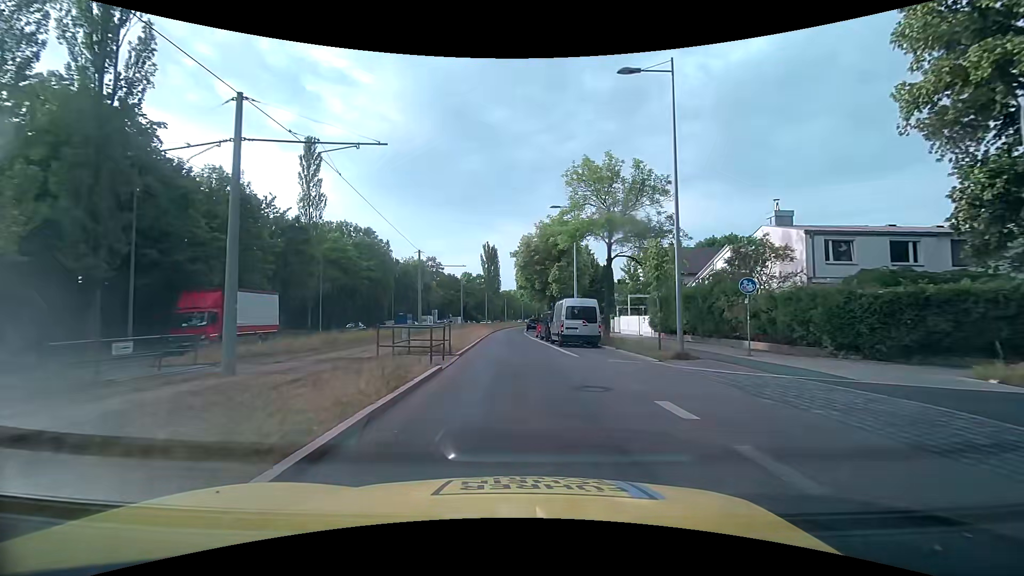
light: Day
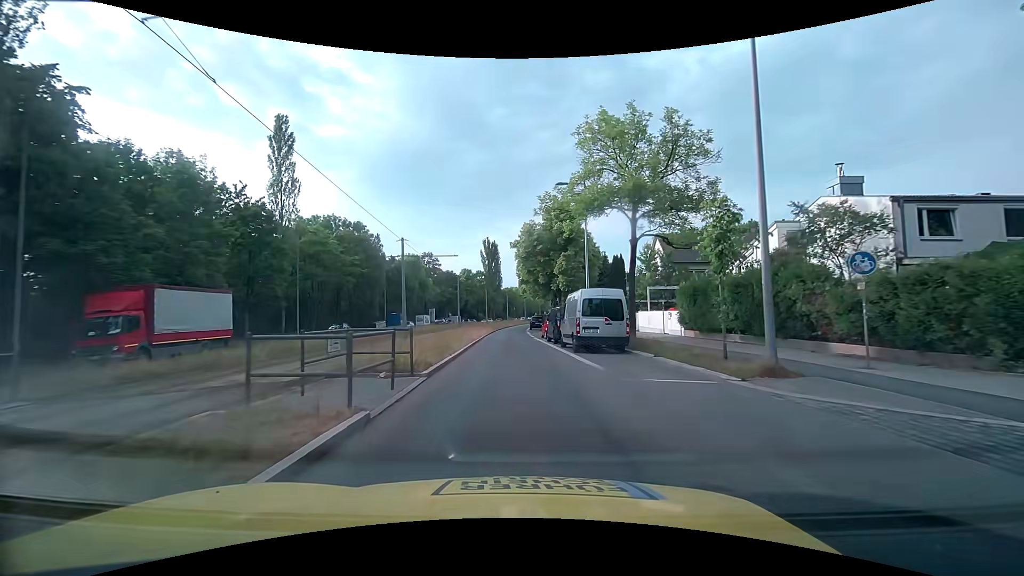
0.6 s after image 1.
(+0.1, +6.2) m; 0°
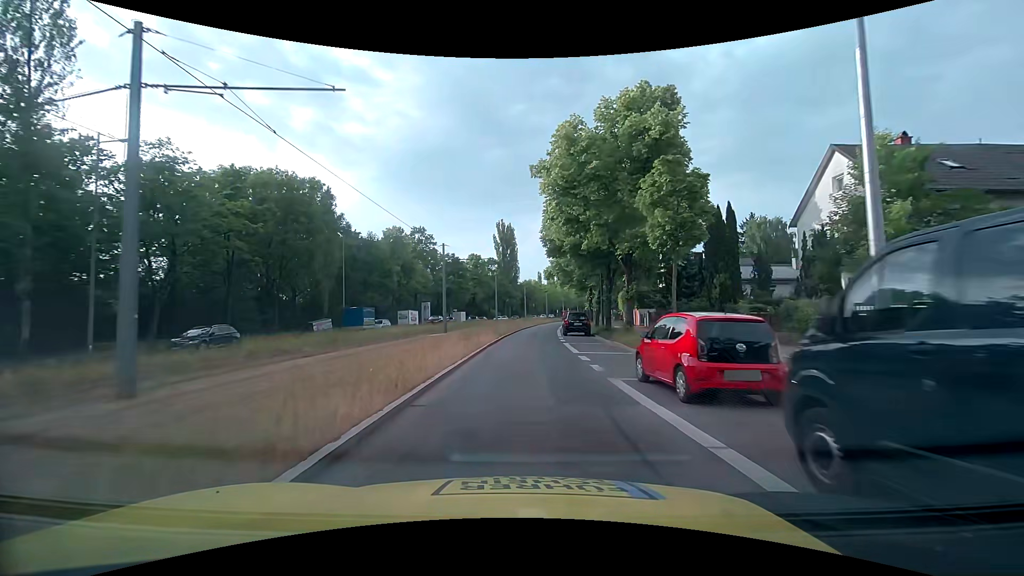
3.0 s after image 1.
(-0.7, +25.8) m; -2°
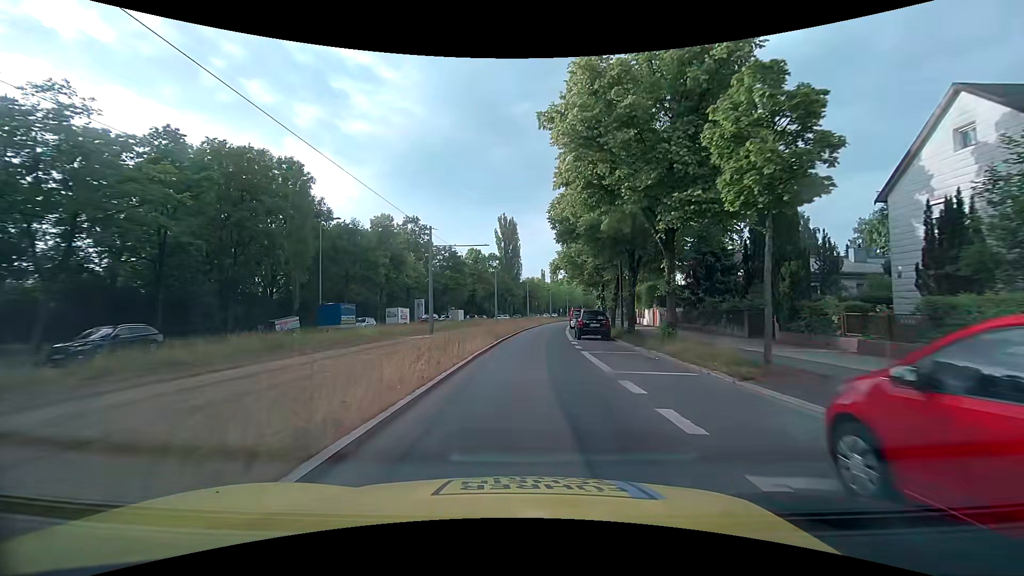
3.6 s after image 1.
(-0.1, +6.8) m; -1°
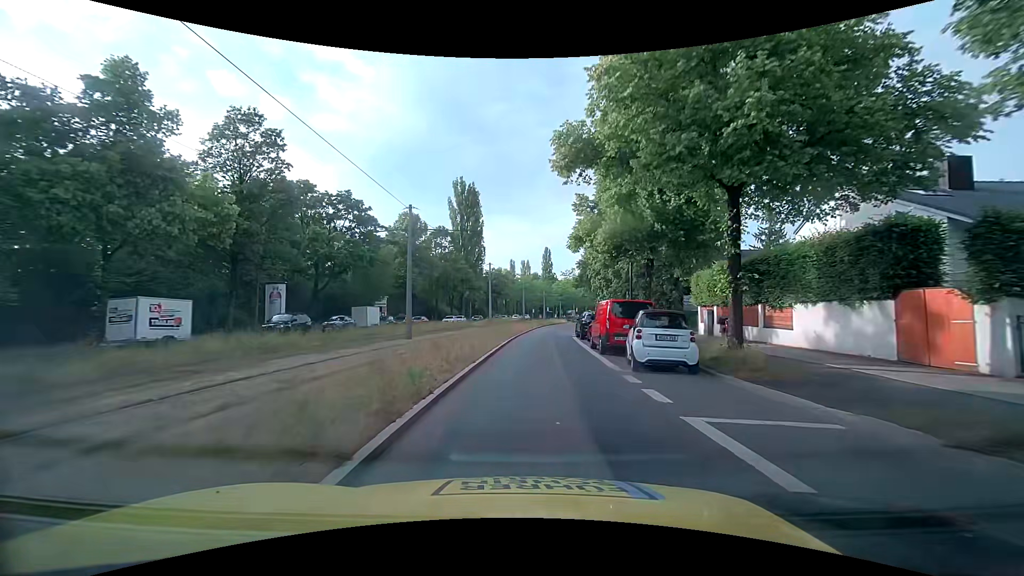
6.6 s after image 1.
(+0.9, +35.1) m; +3°
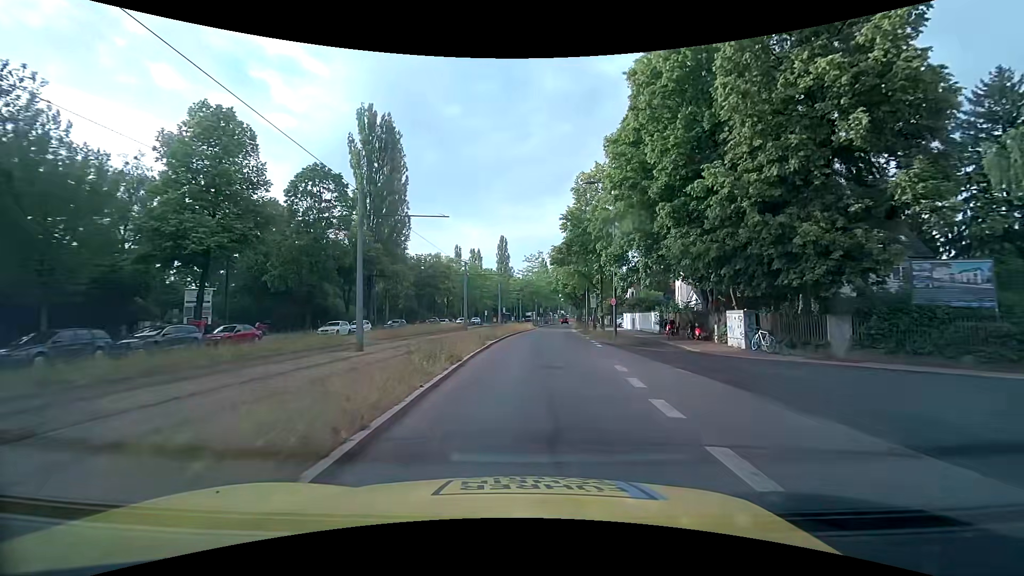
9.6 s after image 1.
(+1.7, +33.1) m; +6°
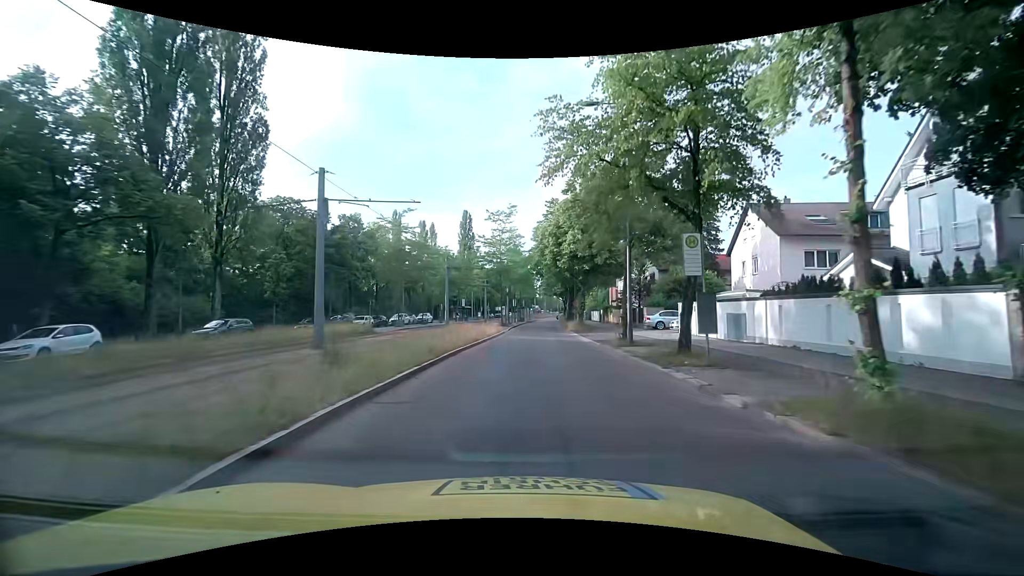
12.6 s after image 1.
(+0.8, +30.7) m; +3°
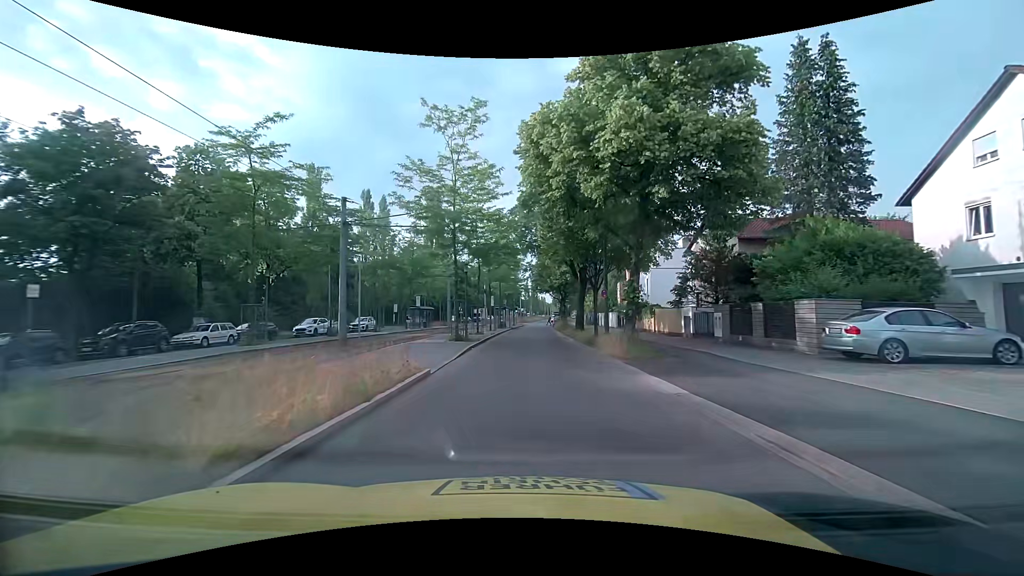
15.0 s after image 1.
(+0.4, +24.7) m; +1°
(0, +10) (0, +20) (+1, +30) (+1, +40) (+1, +50) (+2, +60) (+2, +70) (+3, +80) (+3, +90) (+4, +100) m
